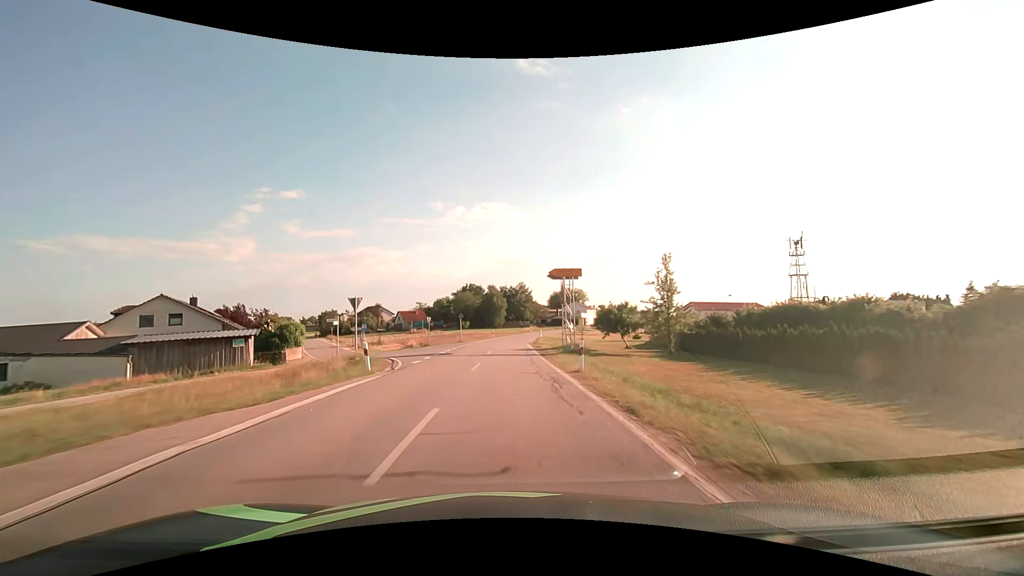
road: secondary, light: Day
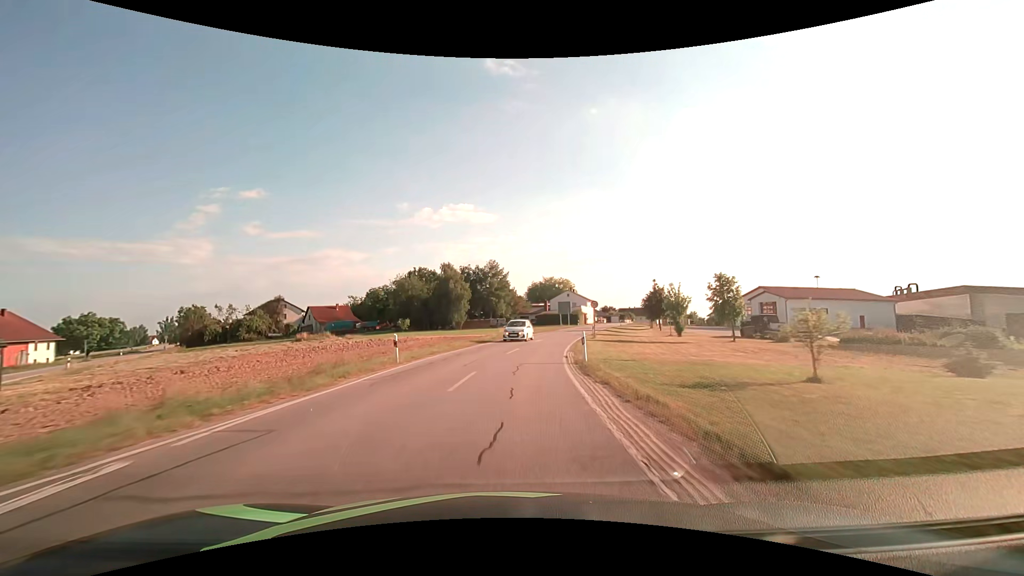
(+0.7, +52.8) m; +3°
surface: asphalt
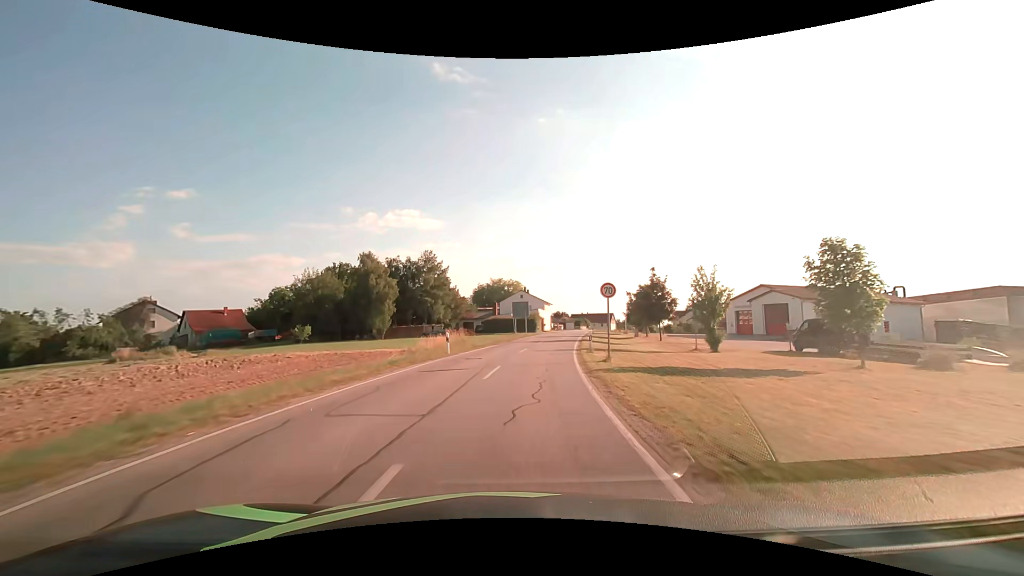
(+0.9, +21.0) m; +6°
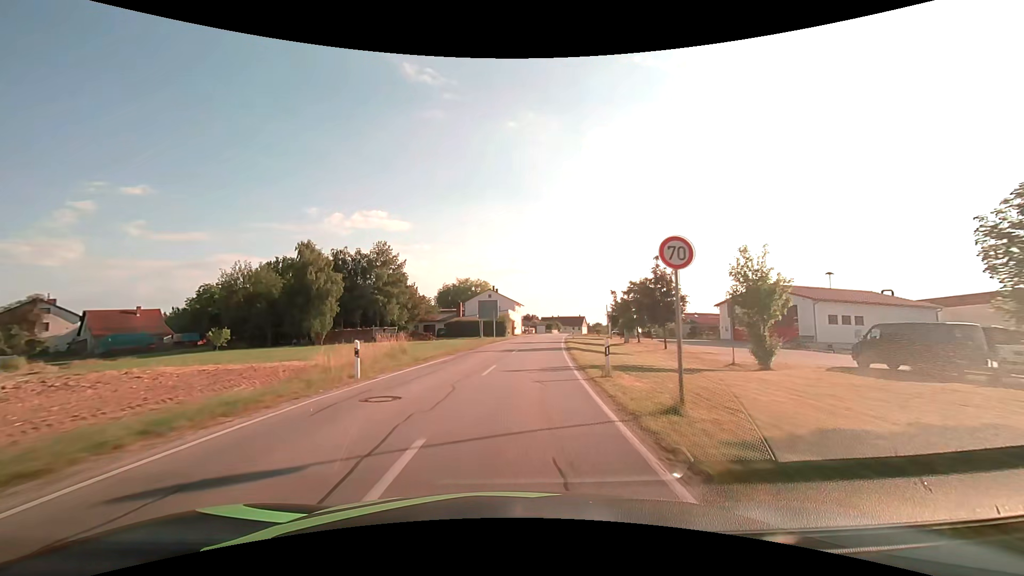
(+0.3, +10.5) m; +4°
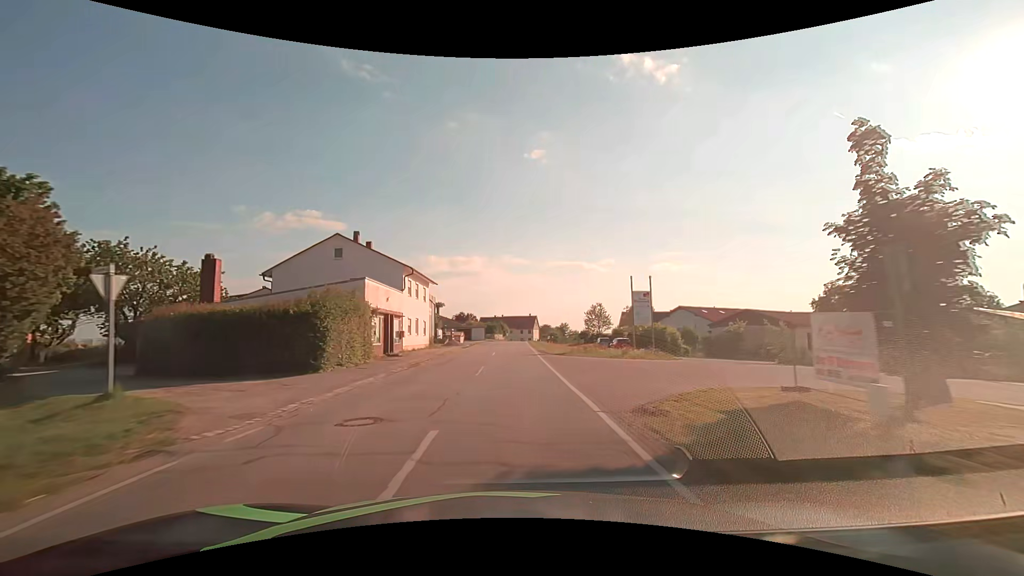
(+4.4, +52.1) m; +7°
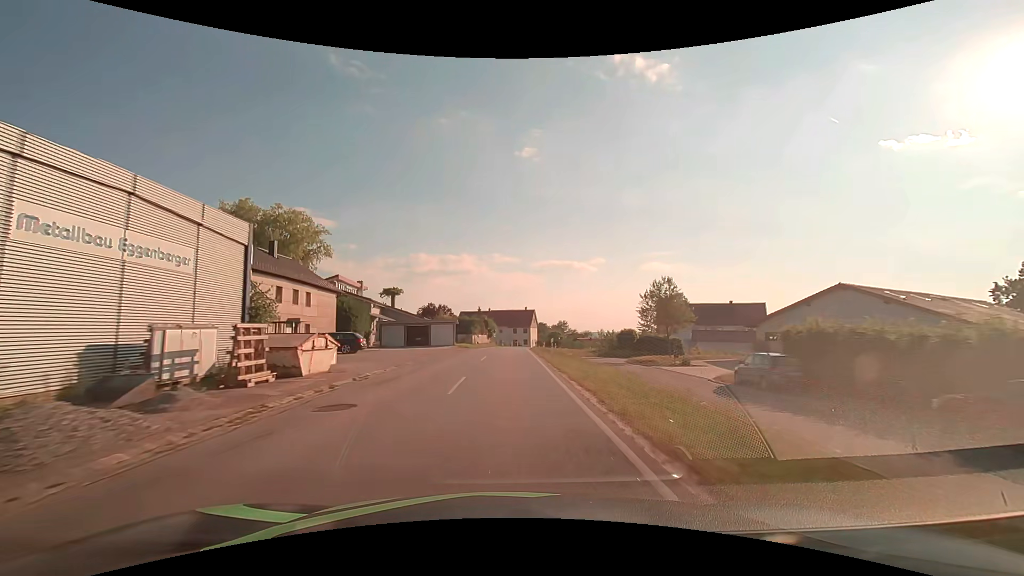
(+0.5, +42.2) m; +1°
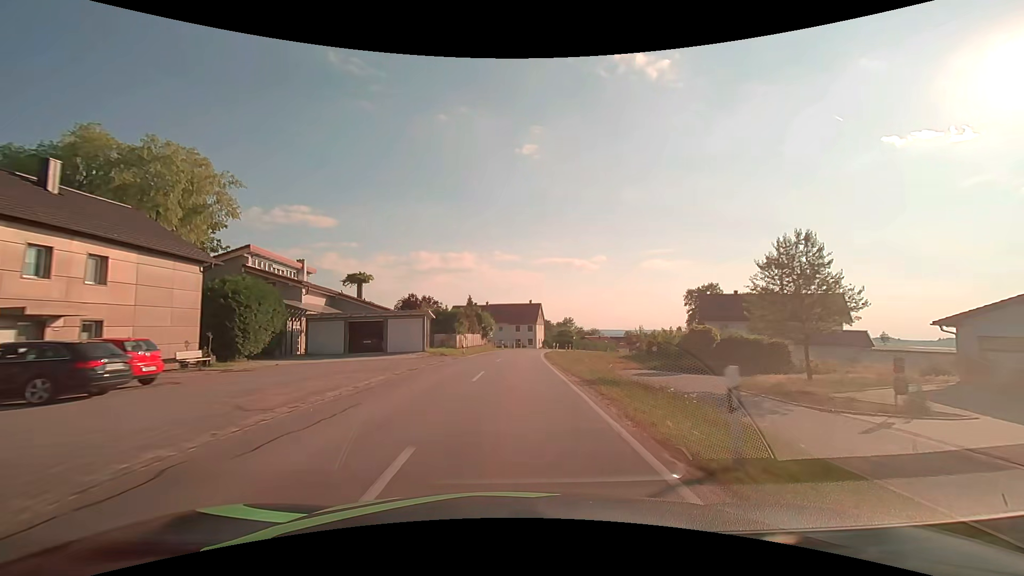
(0.0, +21.2) m; 0°
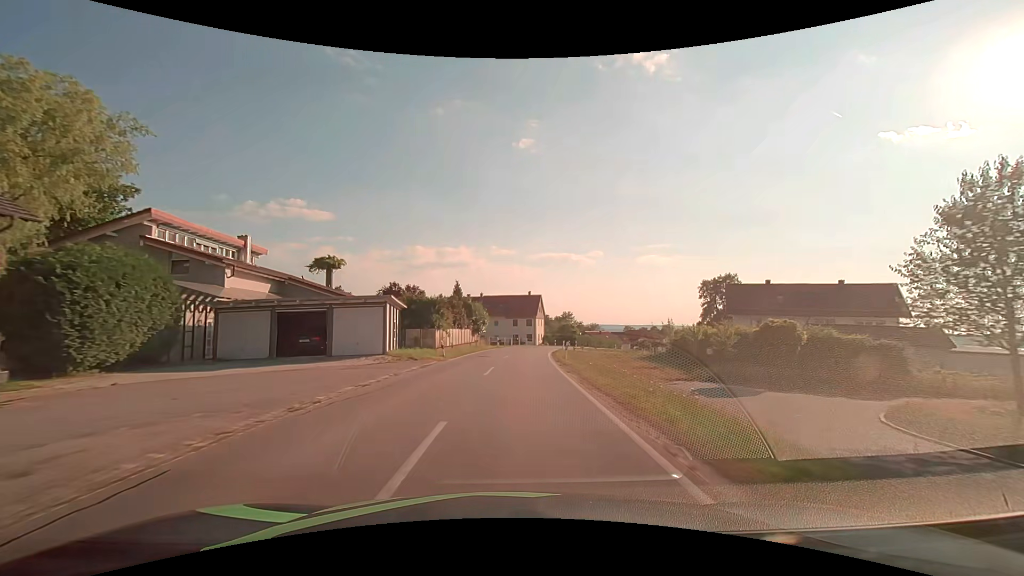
(0.0, +10.6) m; 0°
(0, +10) (0, +20) (+1, +30) (+2, +40) (+3, +50) (+5, +60) (+7, +69) (+10, +79) (+14, +88) (+18, +97) m
